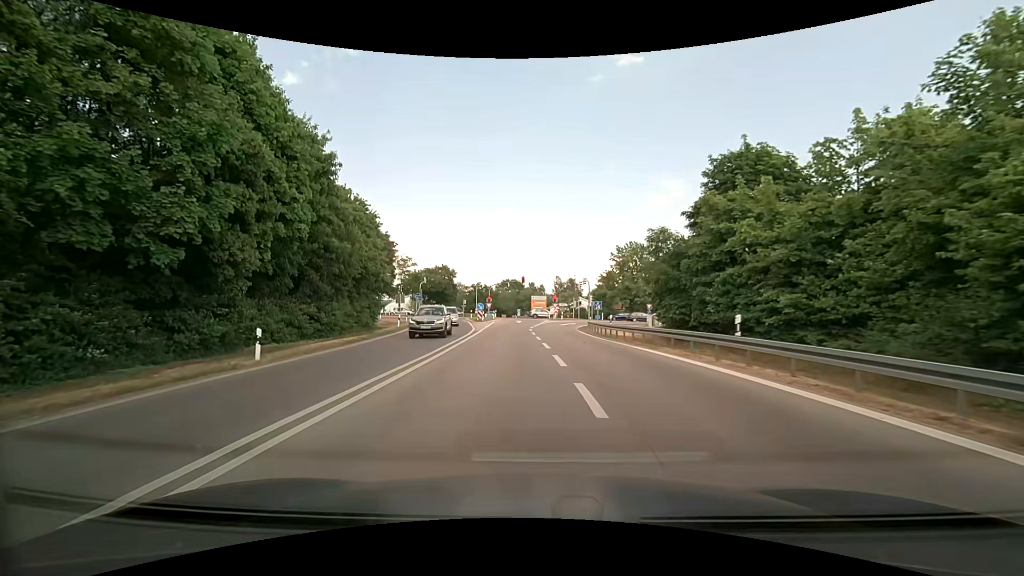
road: motorway_link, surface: asphalt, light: Day
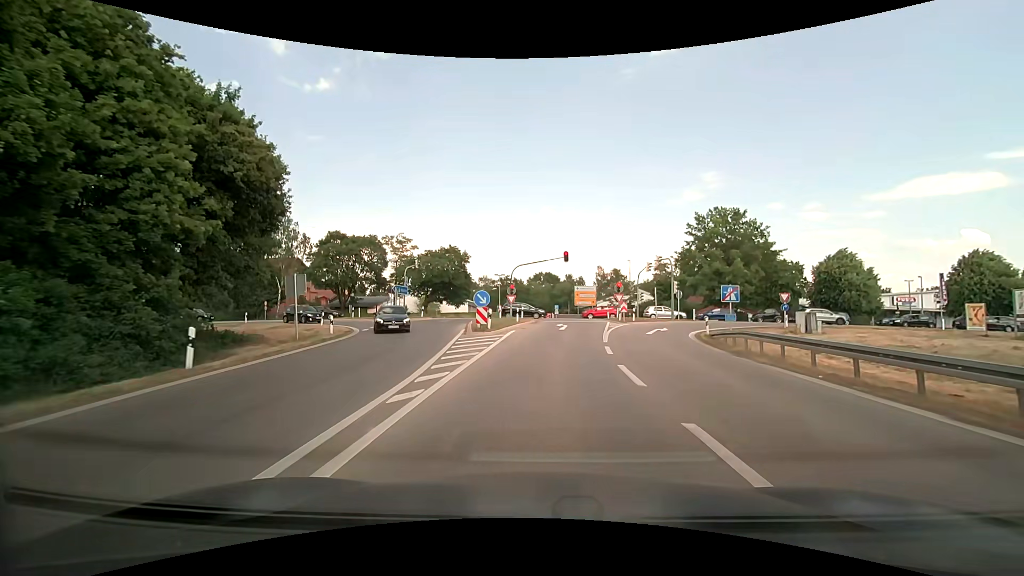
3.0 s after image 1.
(-1.6, +27.3) m; -4°
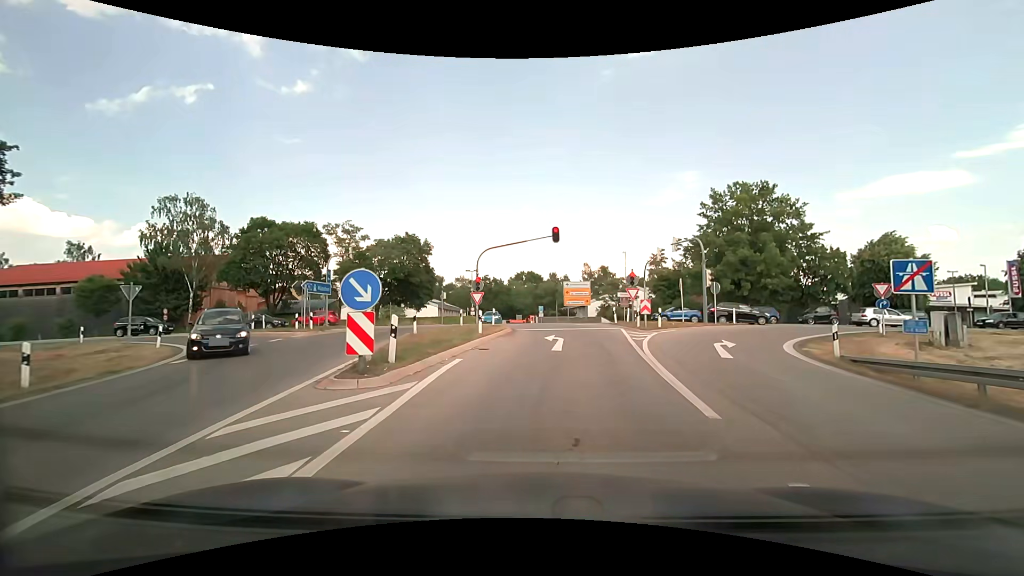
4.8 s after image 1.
(+0.2, +13.9) m; +2°
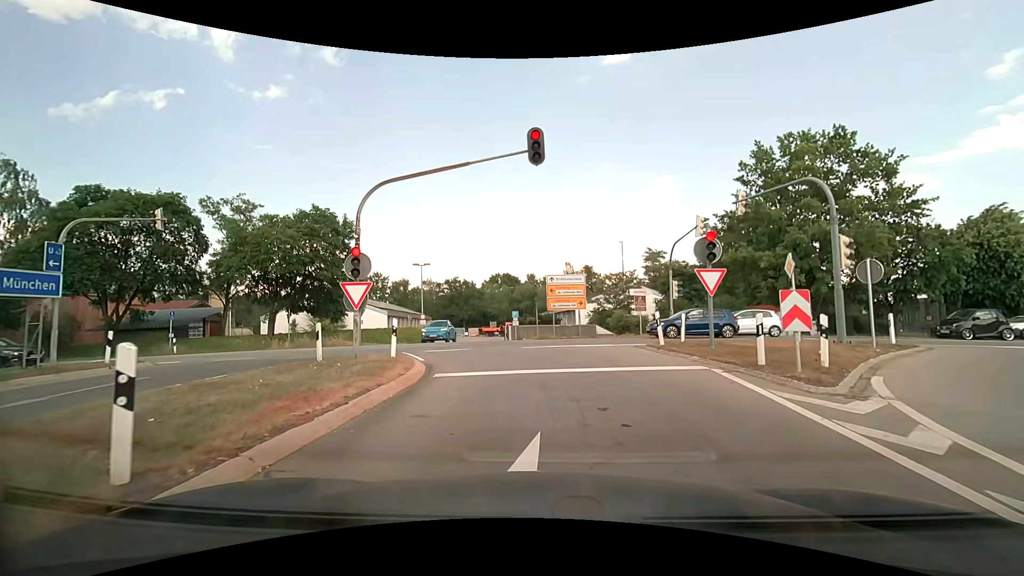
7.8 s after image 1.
(+0.4, +17.3) m; +2°
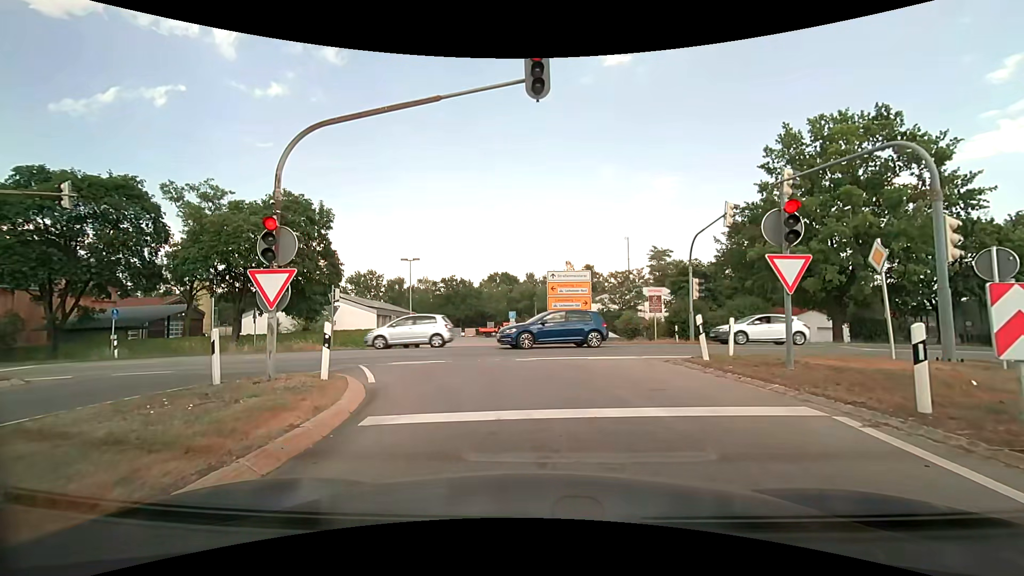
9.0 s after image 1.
(0.0, +4.1) m; 0°
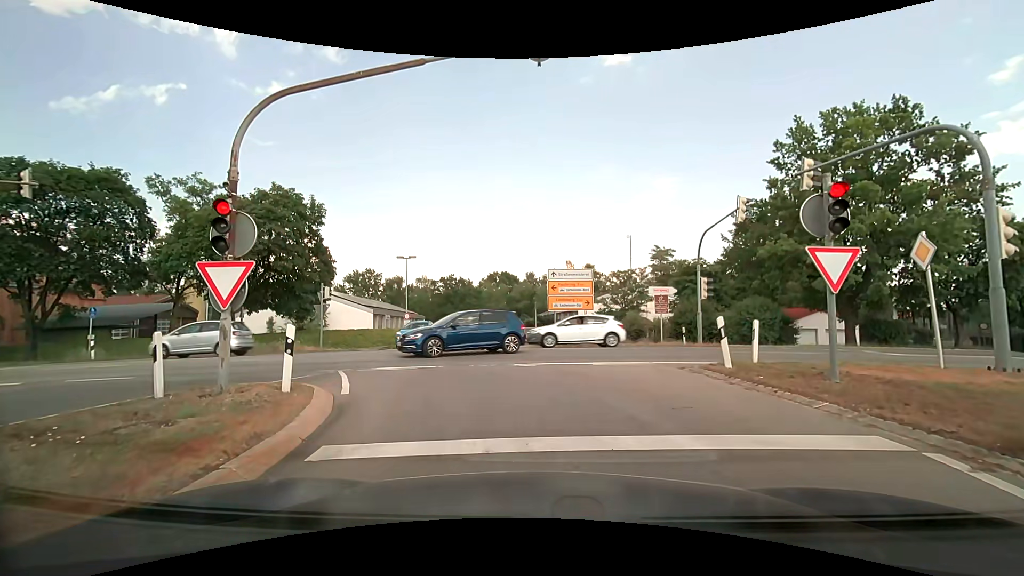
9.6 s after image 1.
(0.0, +1.3) m; +1°
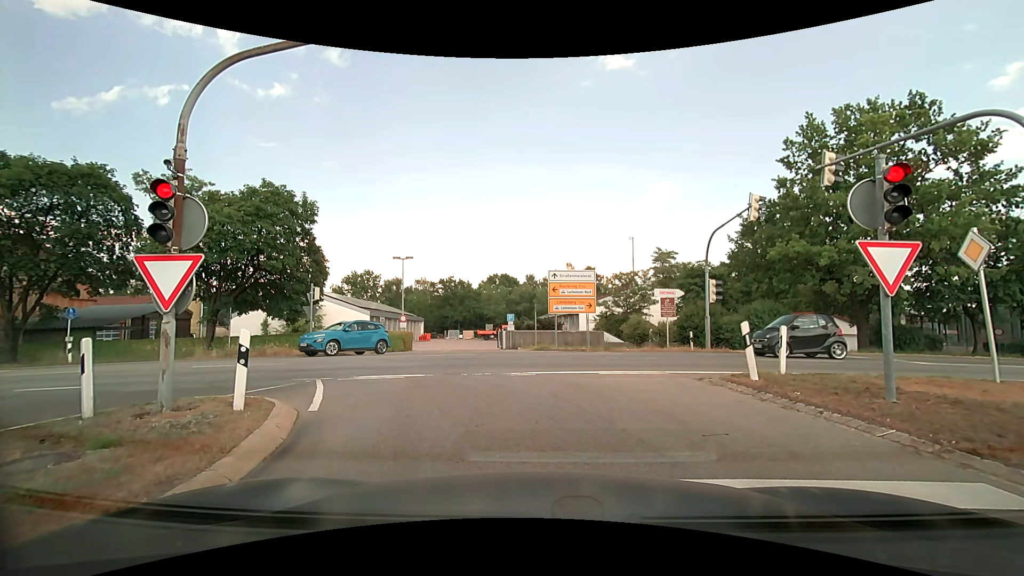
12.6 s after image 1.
(0.0, +1.2) m; -2°
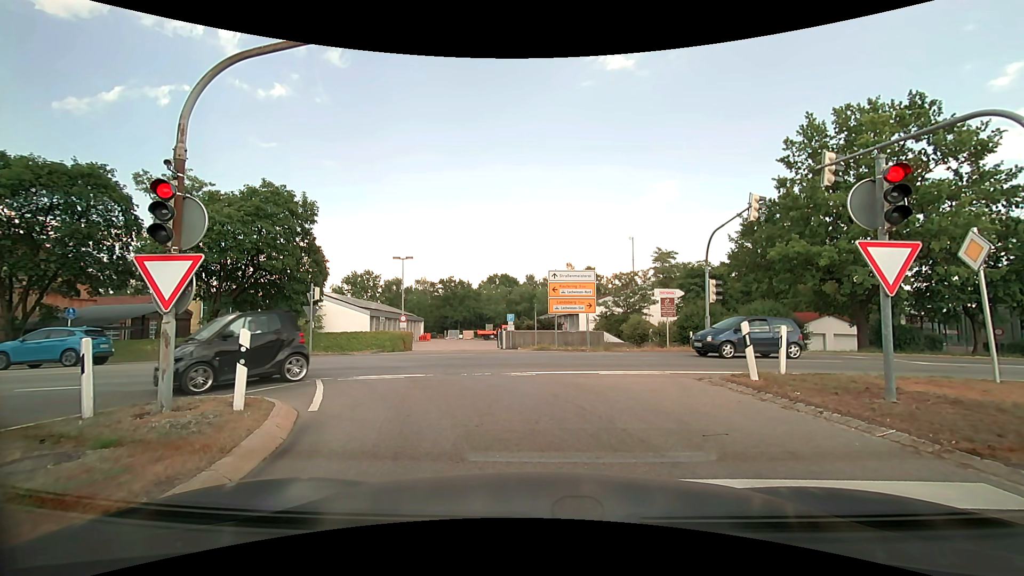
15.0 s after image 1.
(0.0, 0.0) m; 0°
